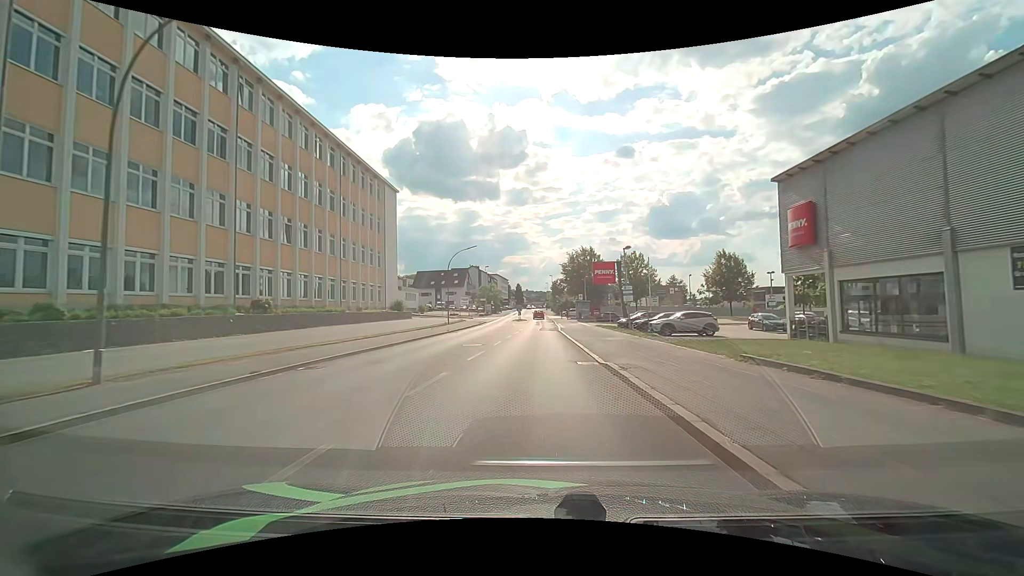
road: tertiary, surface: asphalt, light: Day
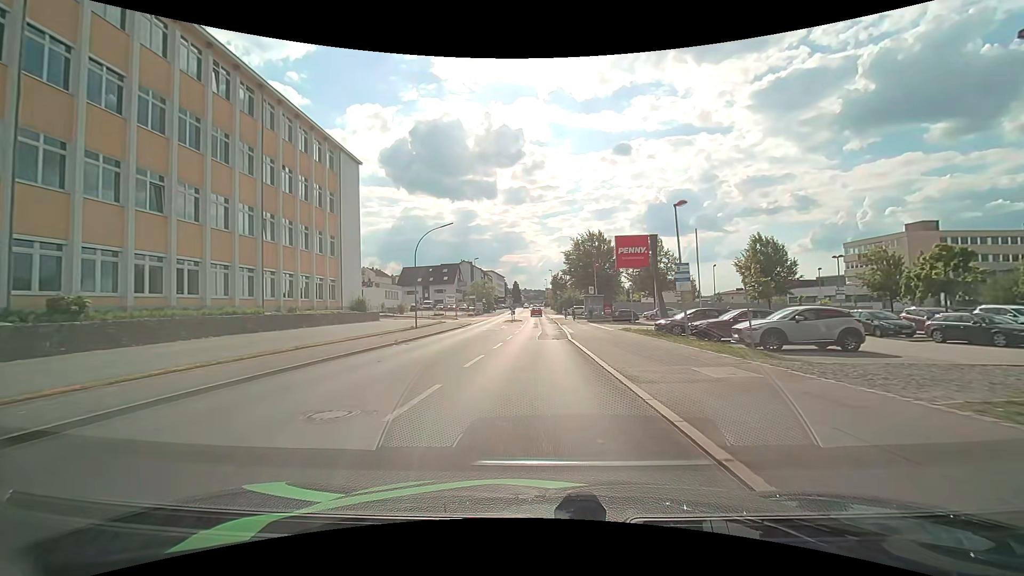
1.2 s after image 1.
(+0.1, +14.0) m; +1°
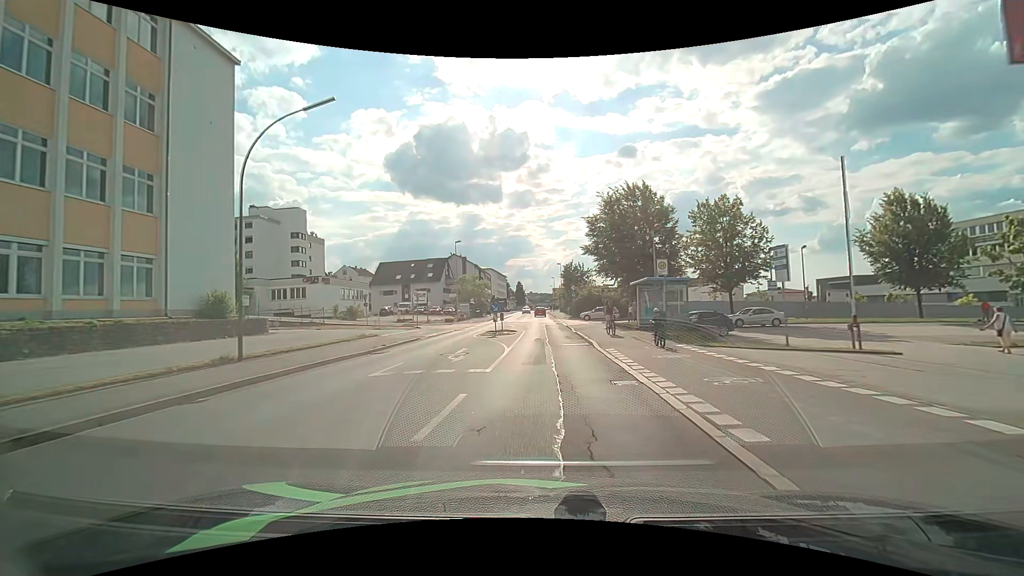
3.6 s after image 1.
(-0.2, +25.3) m; -1°
(0, +10) (0, +20) (0, +30) (0, +40) (0, +50) (0, +60) (0, +70) (0, +80) (0, +90) (0, +100) m
